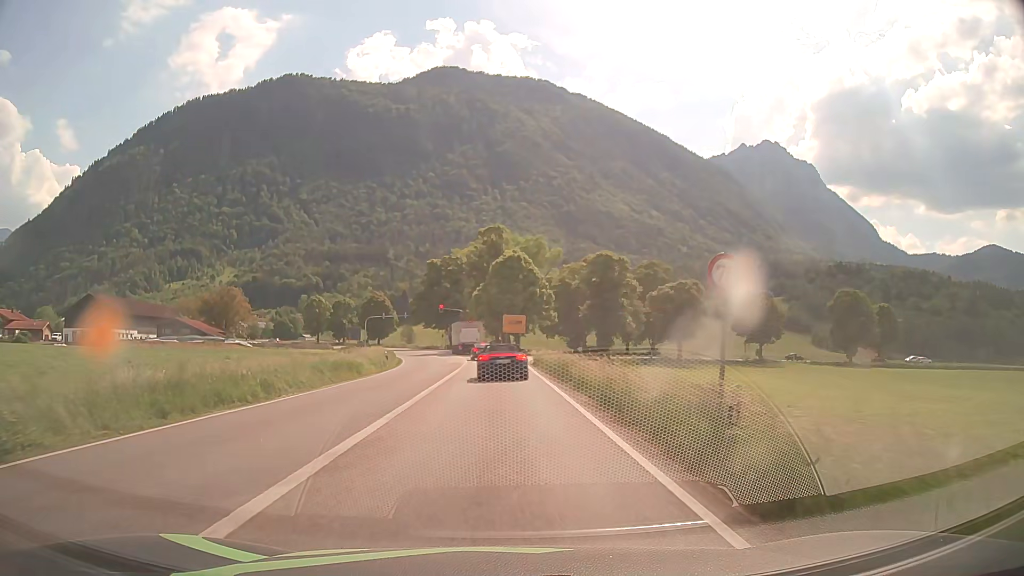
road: primary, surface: asphalt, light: Day
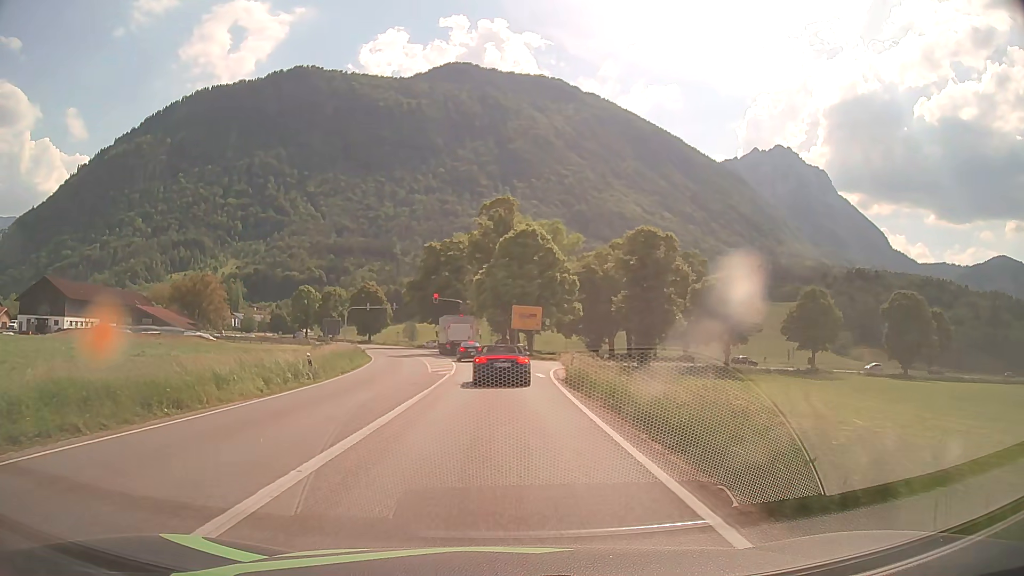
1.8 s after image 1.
(-0.1, +18.9) m; -1°
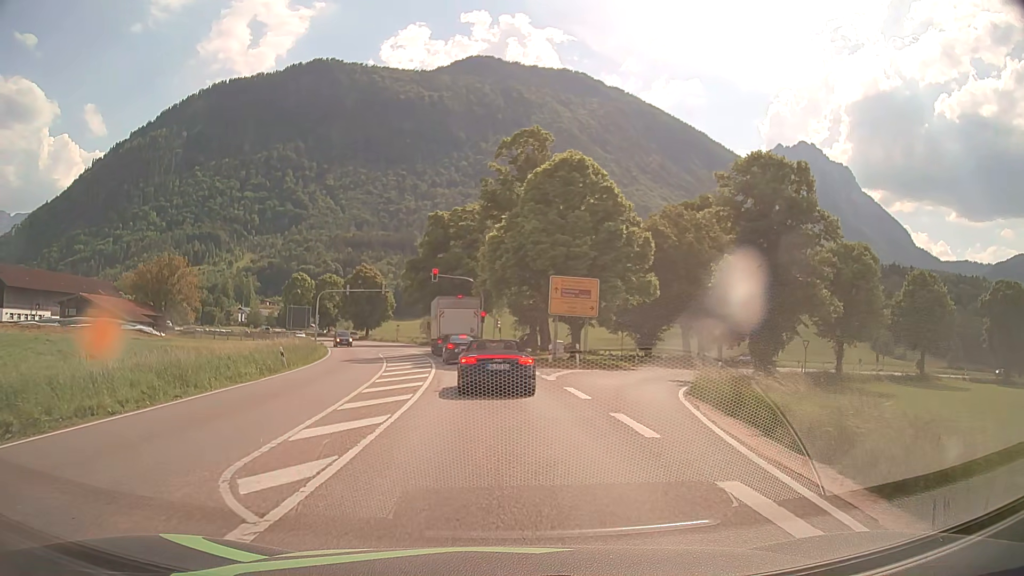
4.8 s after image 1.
(-0.2, +24.0) m; -2°
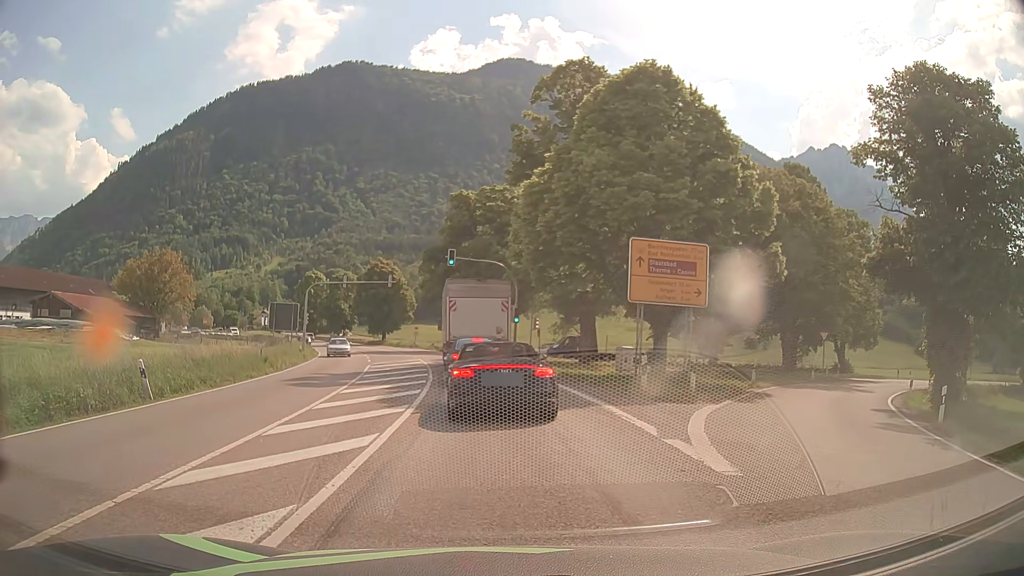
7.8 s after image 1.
(-0.3, +14.3) m; -3°
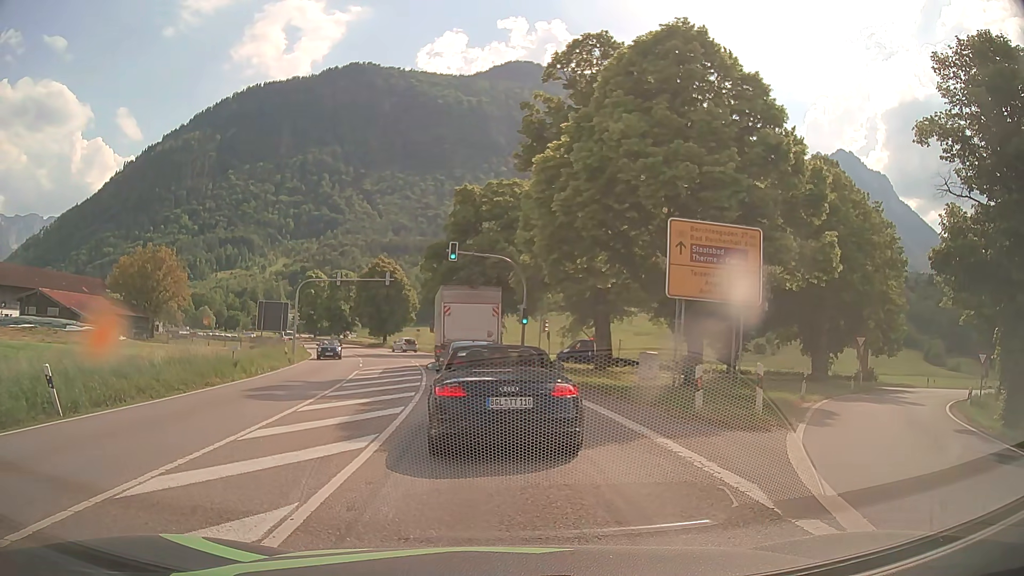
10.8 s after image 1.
(0.0, +3.9) m; -1°
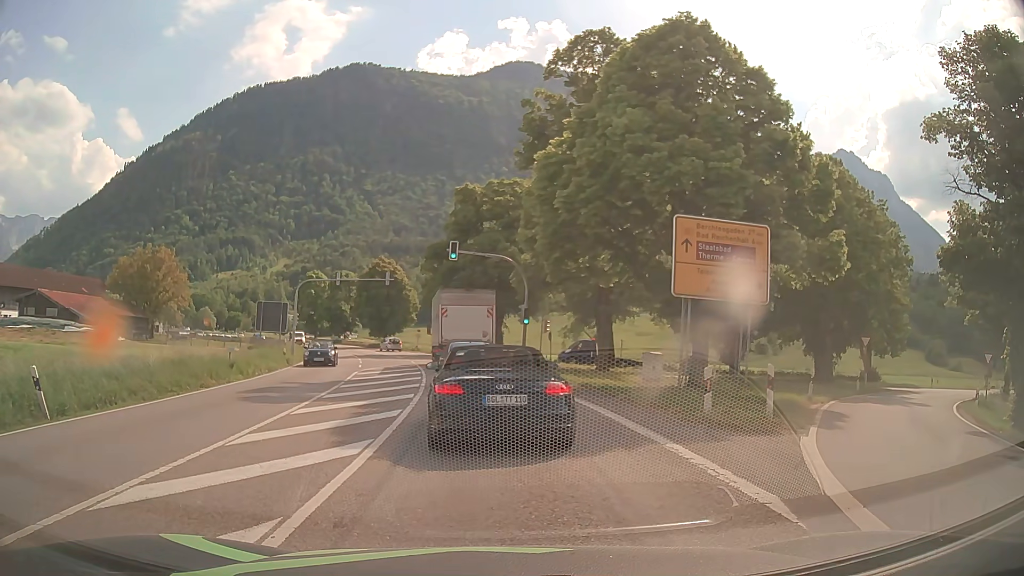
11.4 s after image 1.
(0.0, +0.5) m; 0°
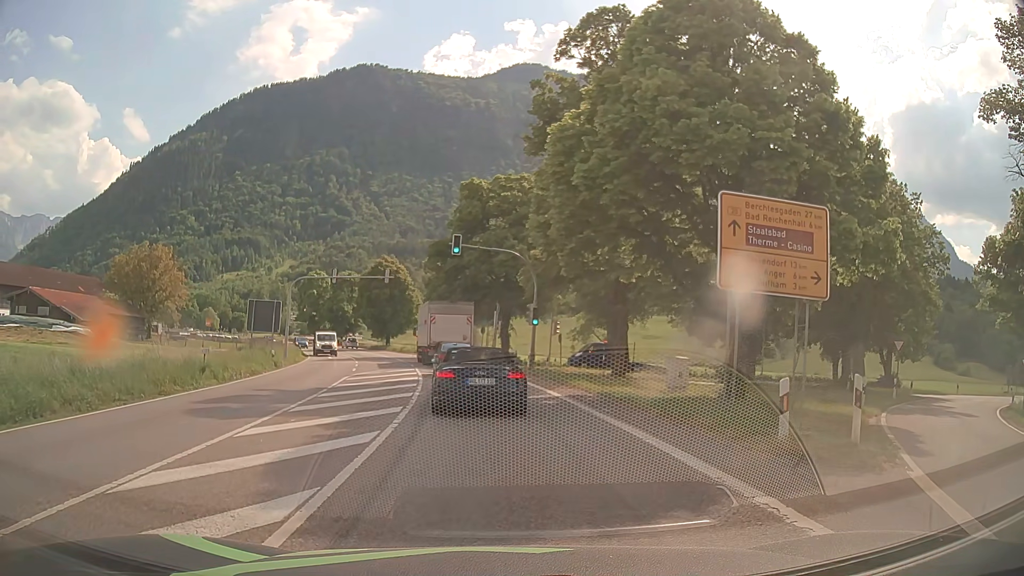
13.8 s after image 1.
(0.0, +3.2) m; +2°
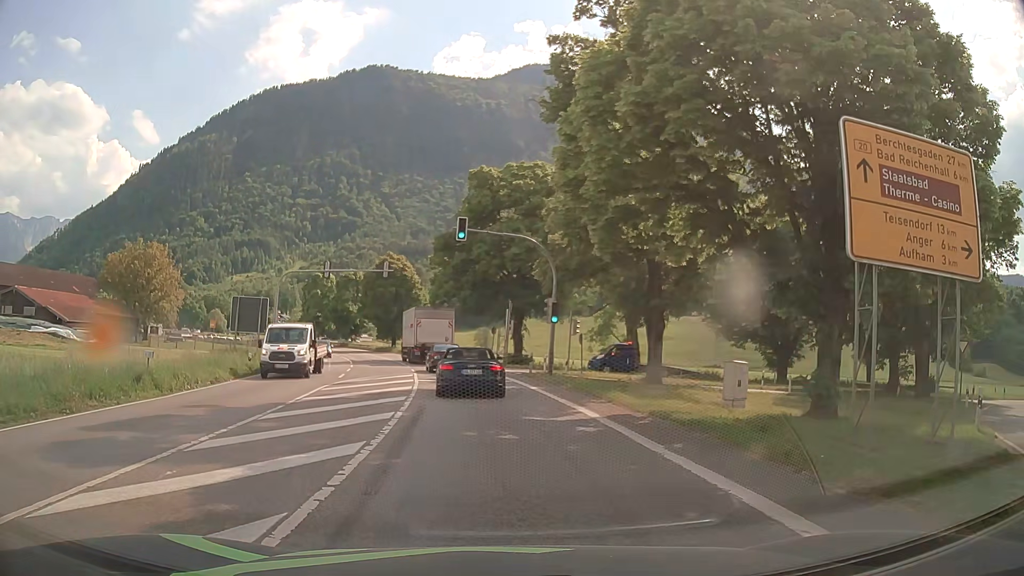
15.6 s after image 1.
(-0.2, +5.3) m; -4°
(0, +10) (-1, +20) (-2, +30) (-3, +40) (-5, +50) (-8, +59) (-11, +69) (-14, +78) (-18, +88) (-22, +97) m
